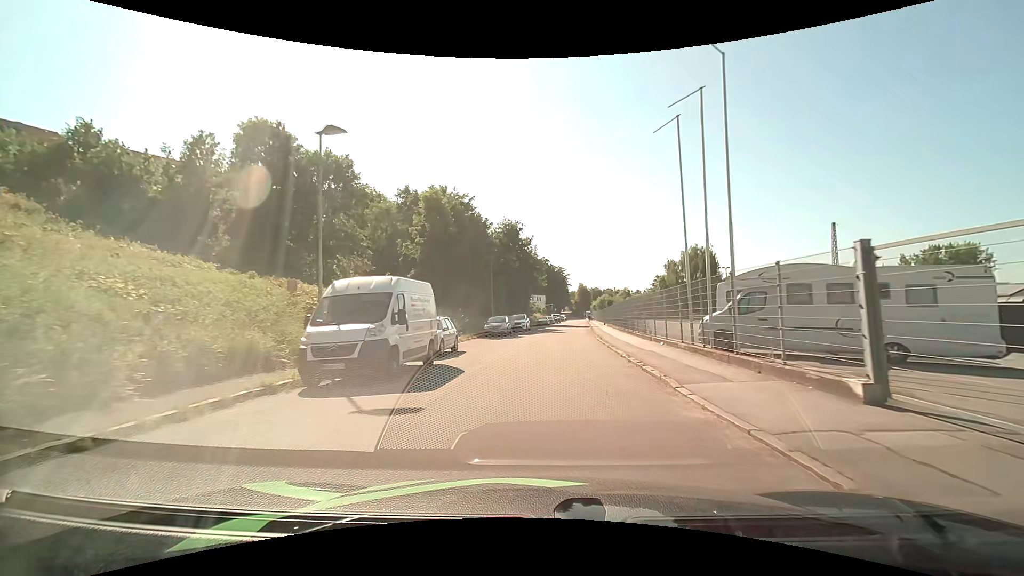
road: residential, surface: asphalt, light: Day
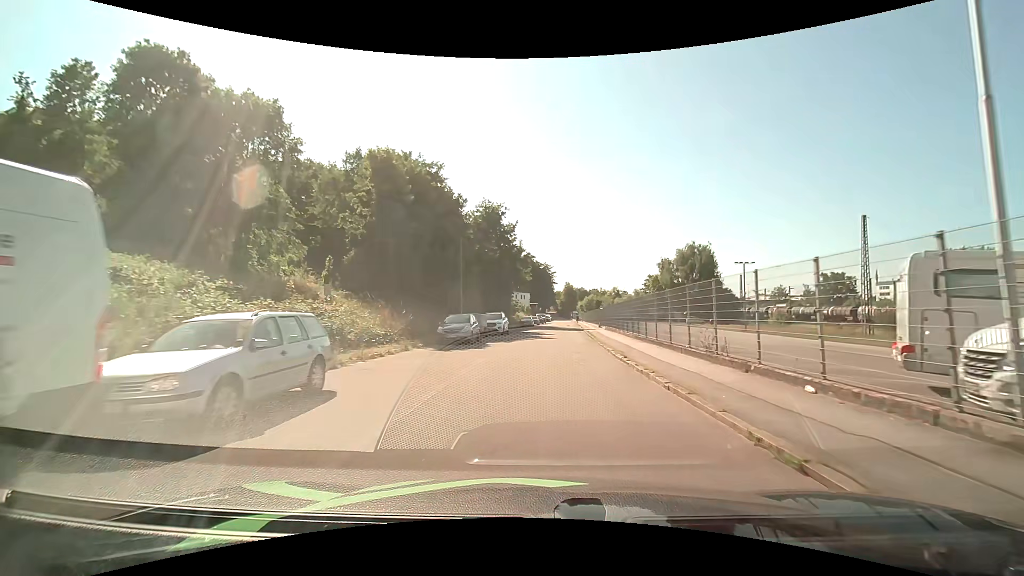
(+0.2, +11.6) m; +2°
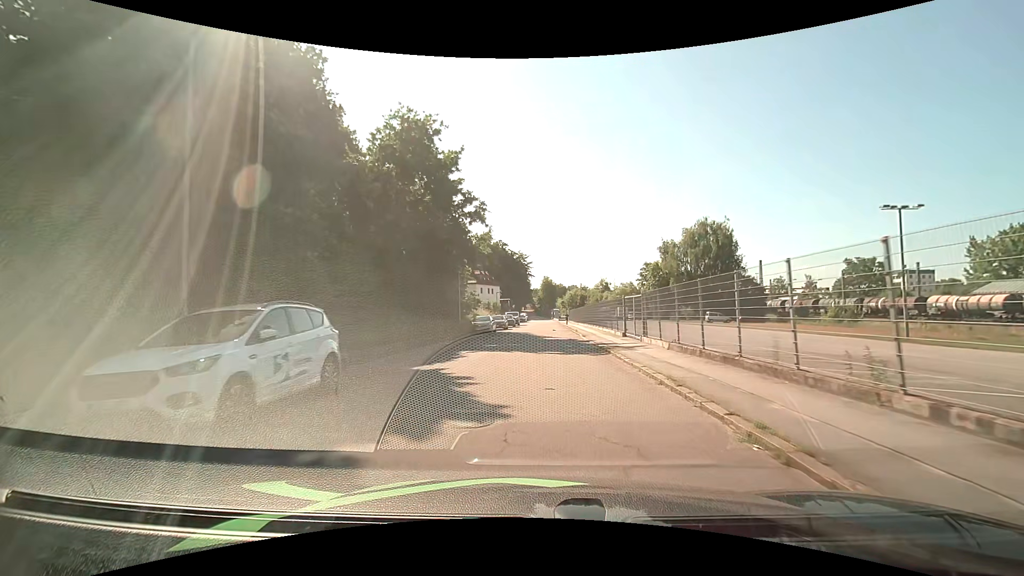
(+1.0, +29.6) m; +3°
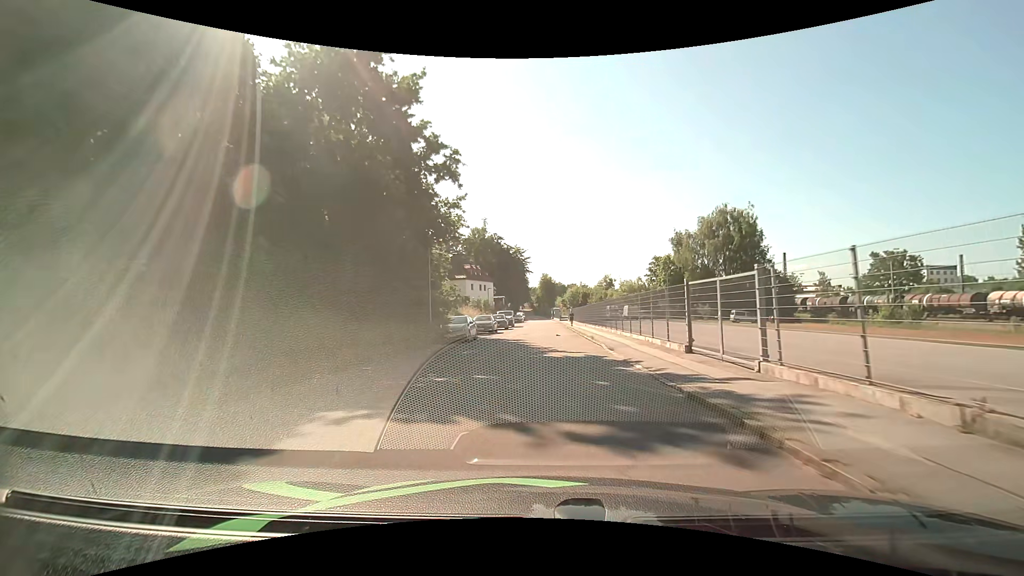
(0.0, +11.8) m; 0°
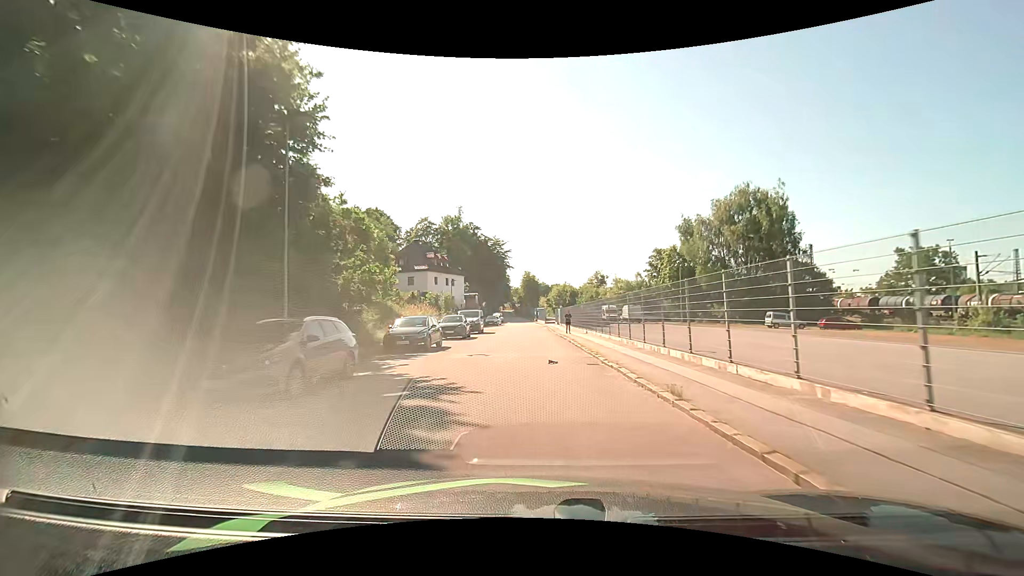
(+0.2, +17.6) m; +2°
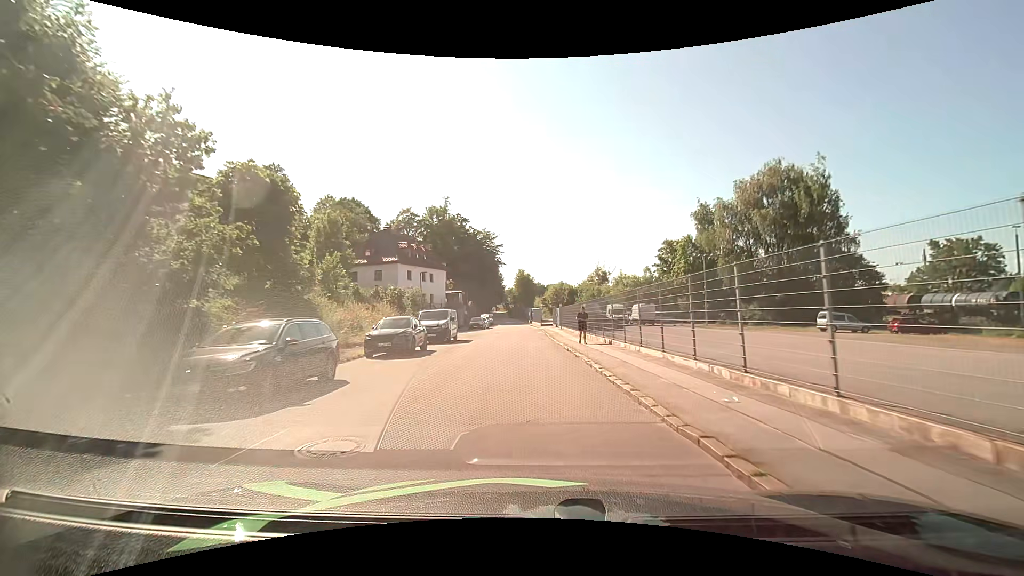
(+0.1, +11.9) m; 0°
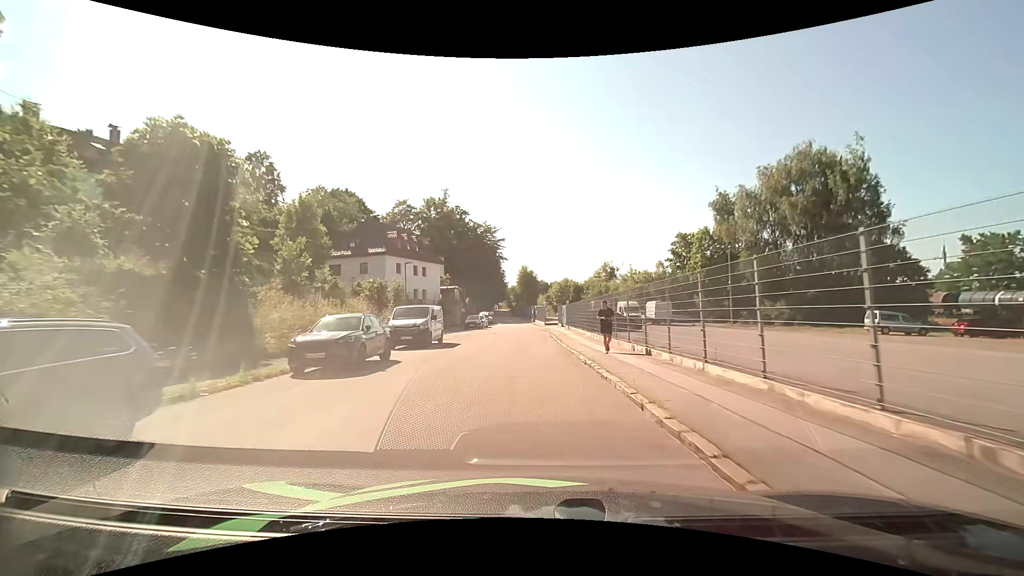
(0.0, +5.9) m; 0°
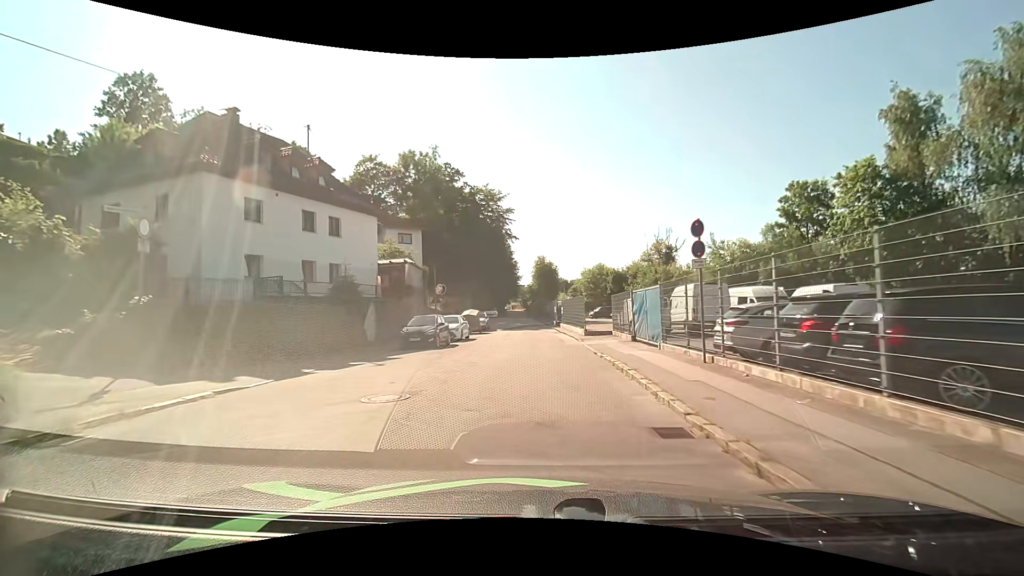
(-0.8, +29.9) m; -2°
(0, +10) (0, +20) (0, +30) (-1, +40) (-1, +50) (-2, +60) (-3, +70) (-3, +80) (-4, +90) (-4, +100) m
